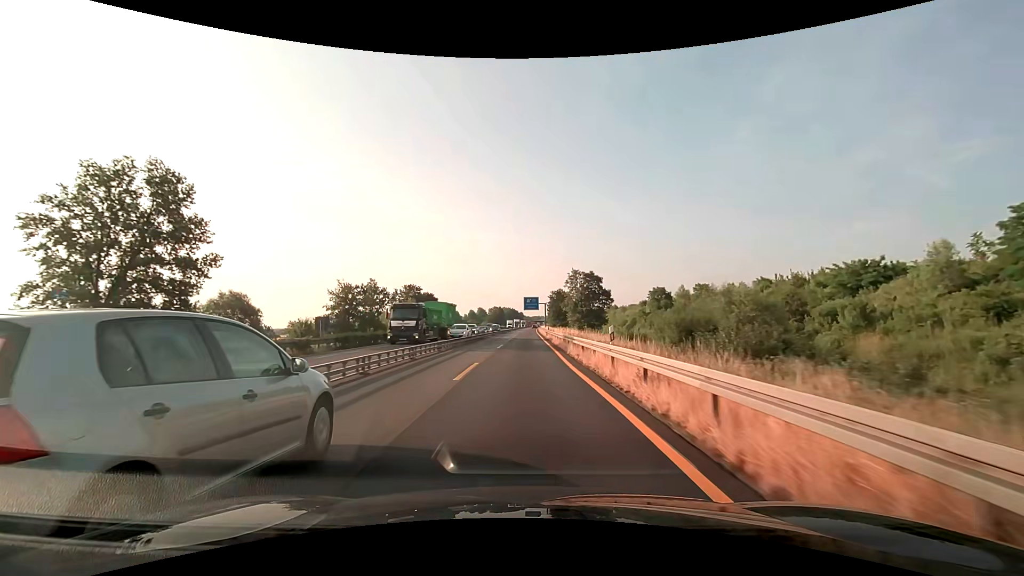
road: motorway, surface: asphalt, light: Day
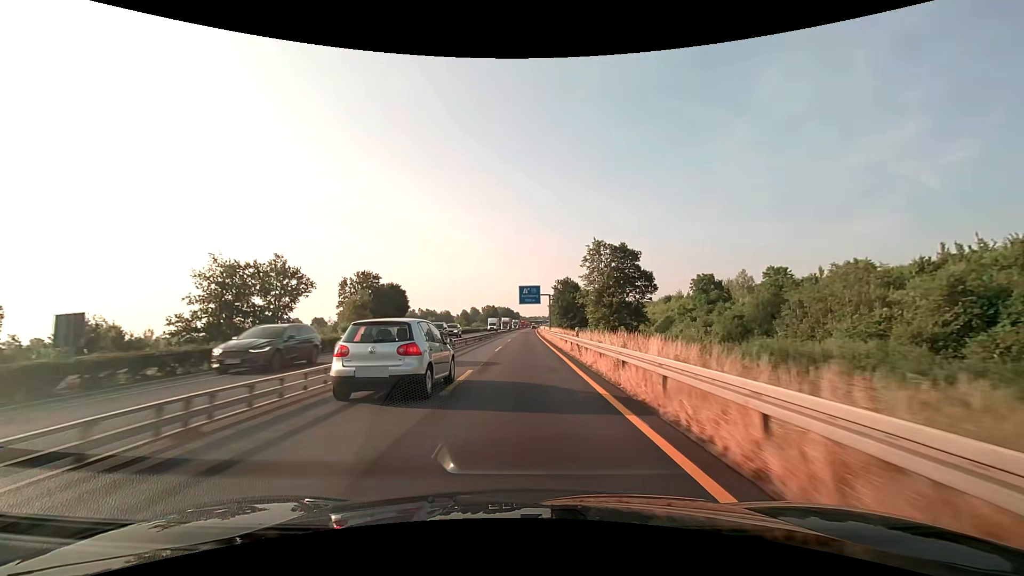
(+0.2, +37.6) m; 0°
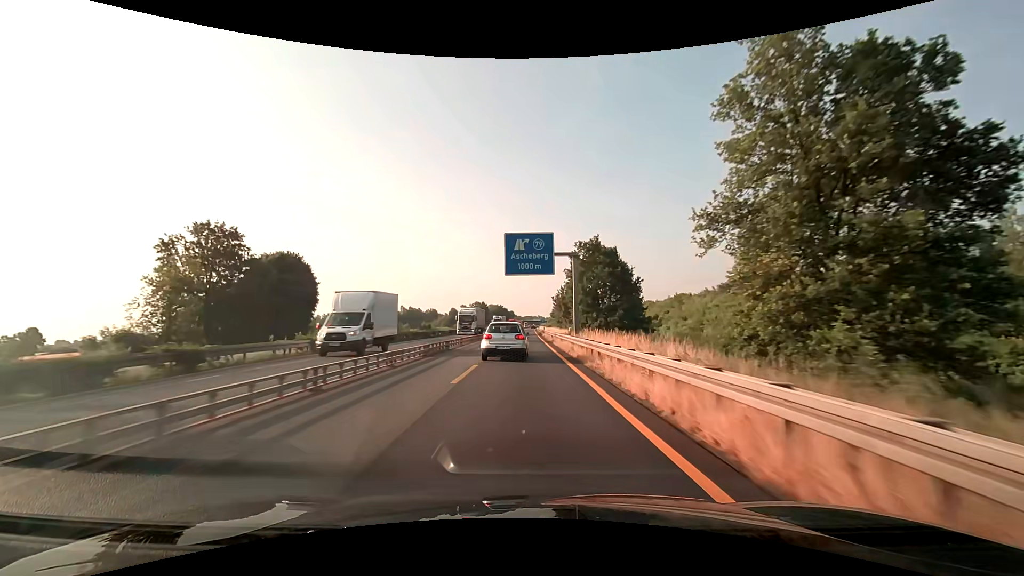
(+0.3, +50.2) m; +1°
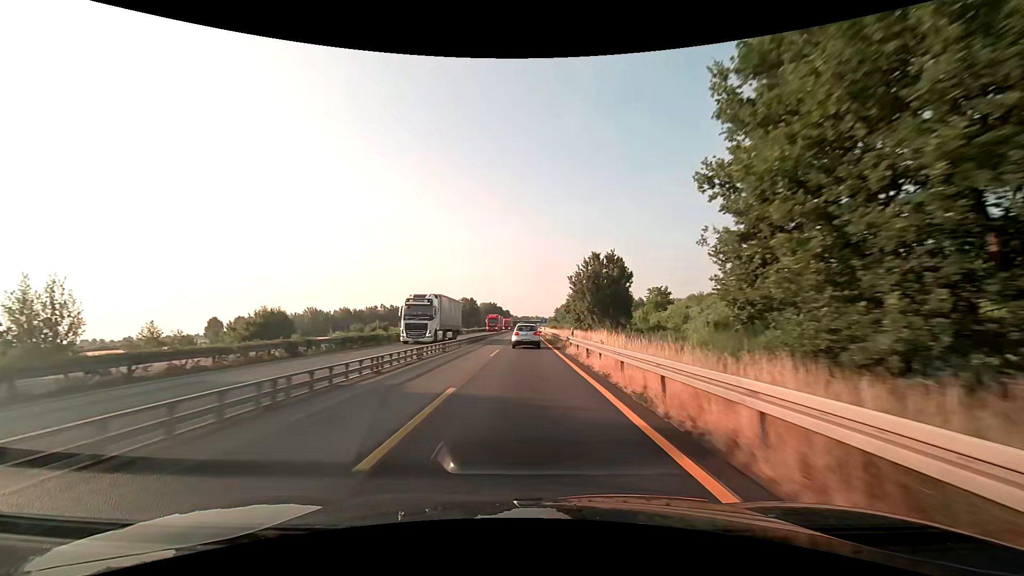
(+0.1, +50.2) m; 0°
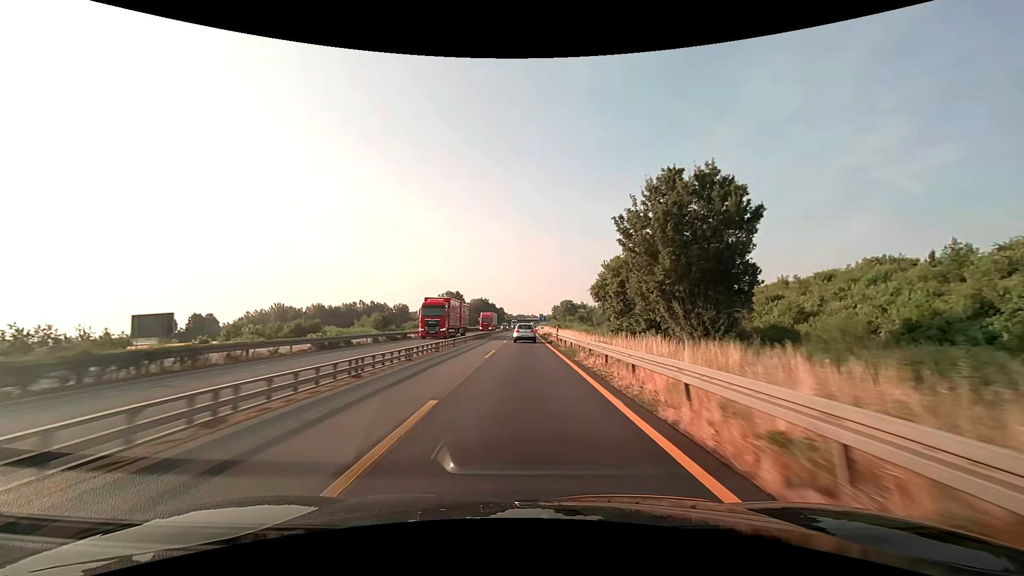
(+0.2, +37.7) m; +1°
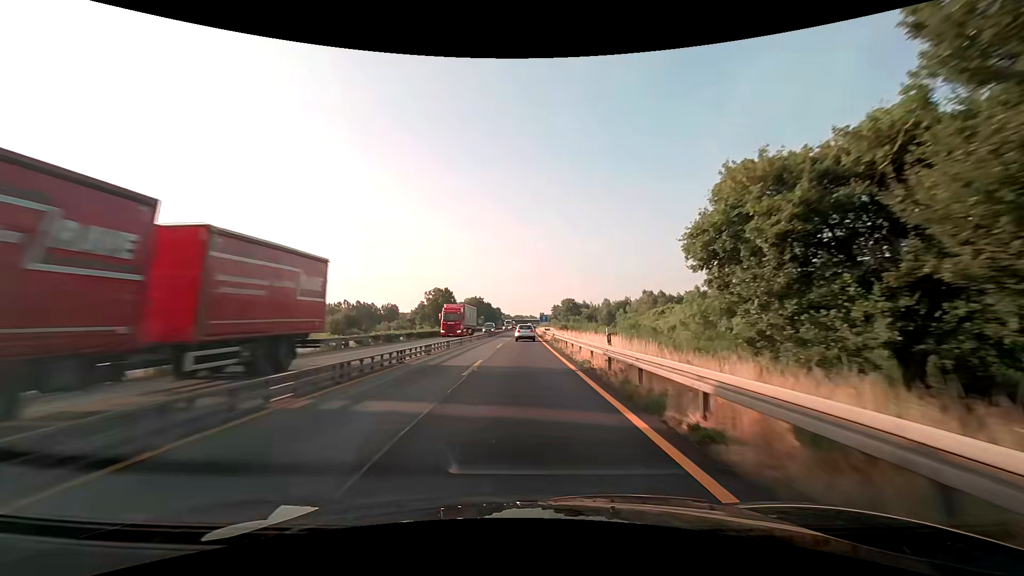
(0.0, +25.1) m; 0°
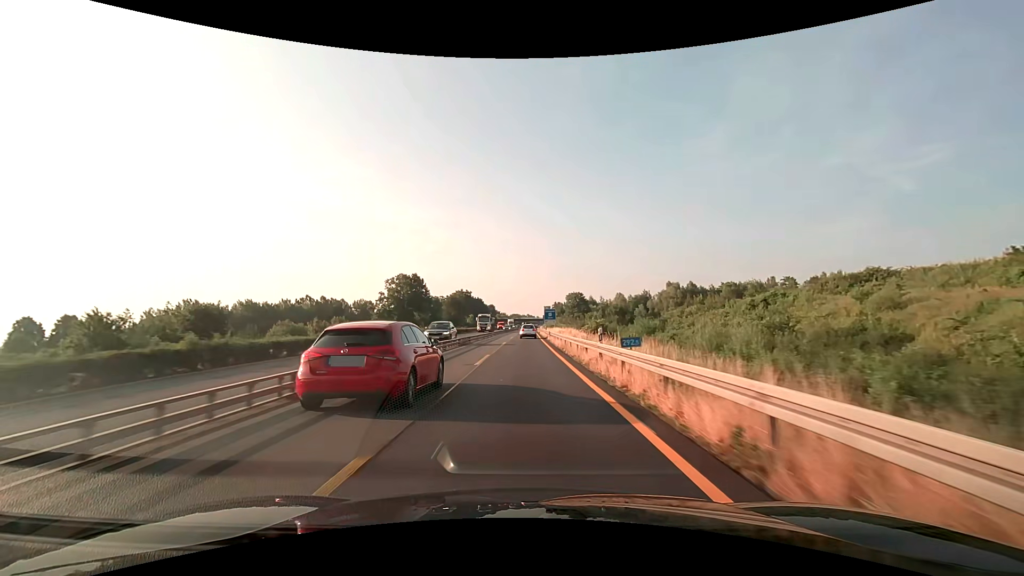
(+0.1, +50.1) m; 0°
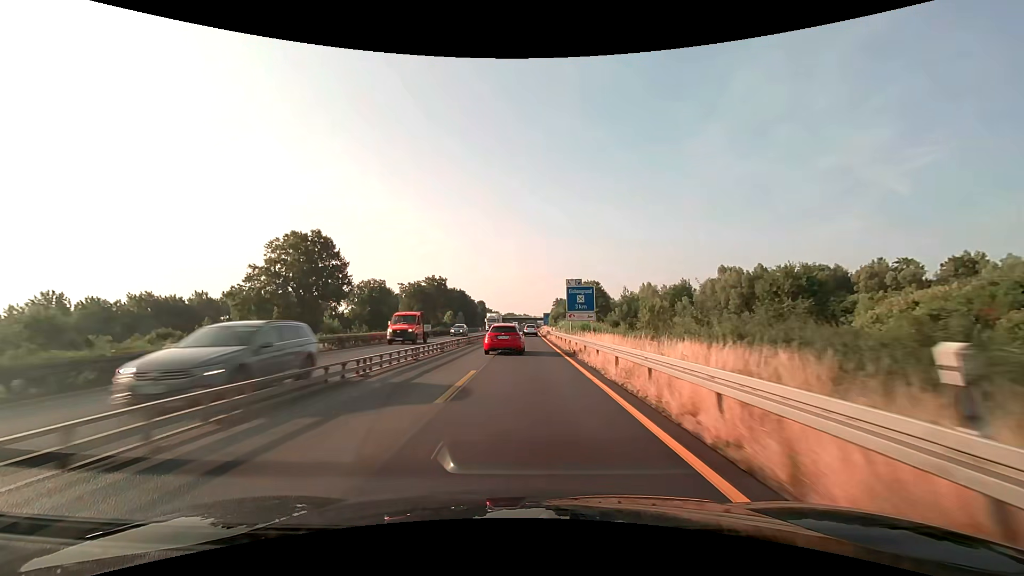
(+0.2, +62.6) m; 0°
(0, +10) (0, +20) (0, +30) (0, +40) (0, +50) (0, +60) (+1, +70) (+1, +80) (+1, +90) (+1, +100) m
